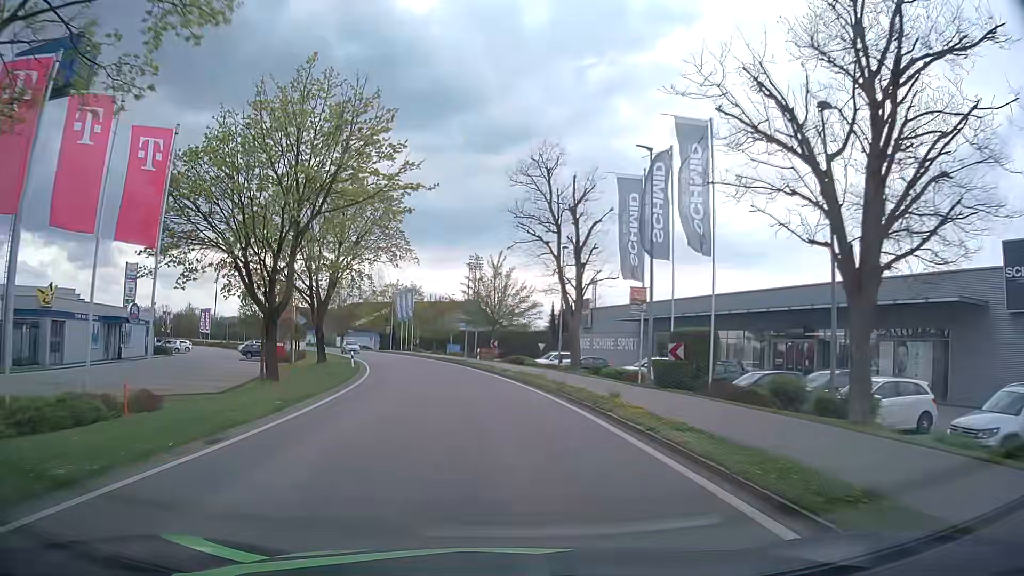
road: tertiary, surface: asphalt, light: Day
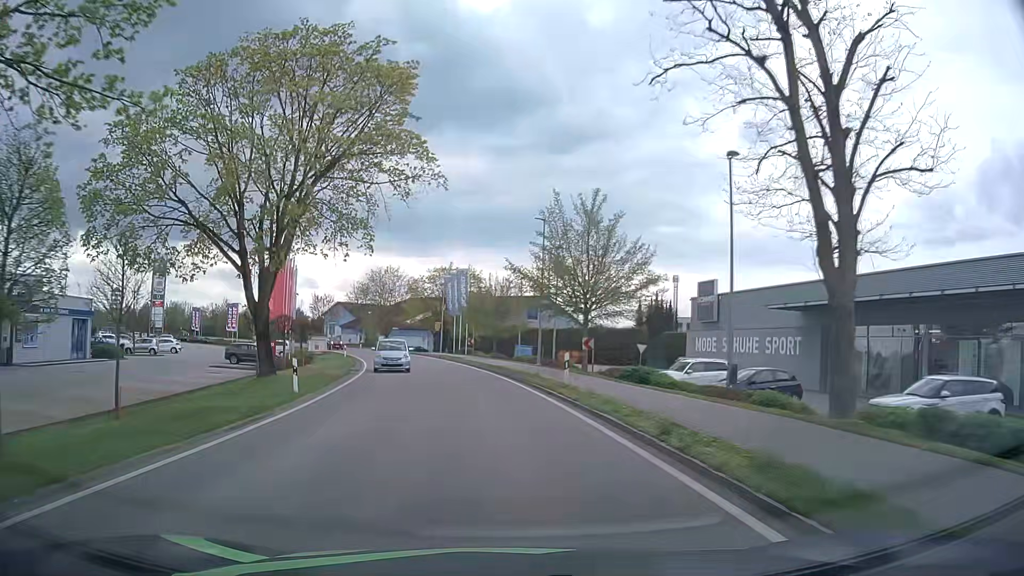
(-1.4, +21.5) m; -7°
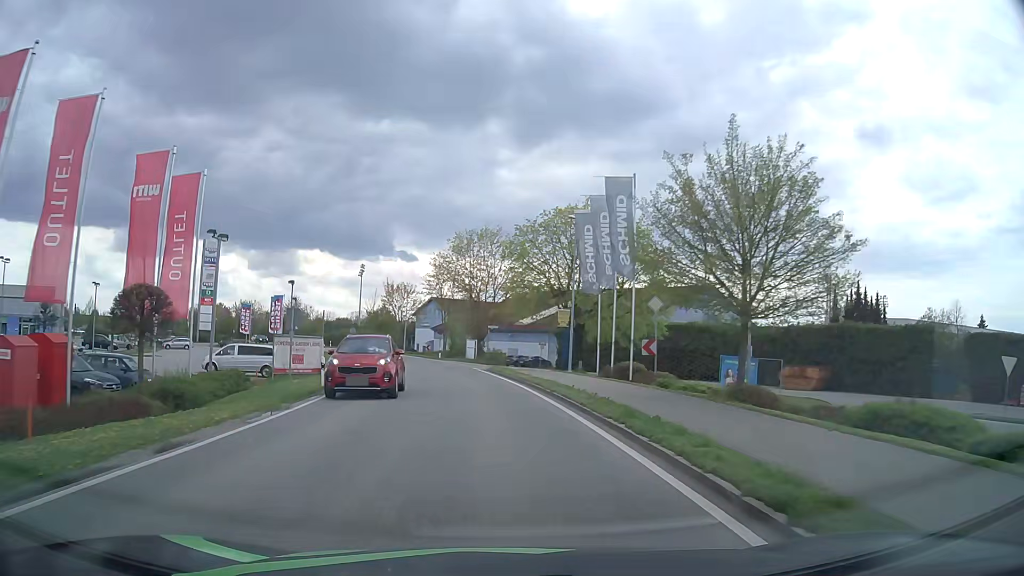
(-3.4, +36.0) m; -11°
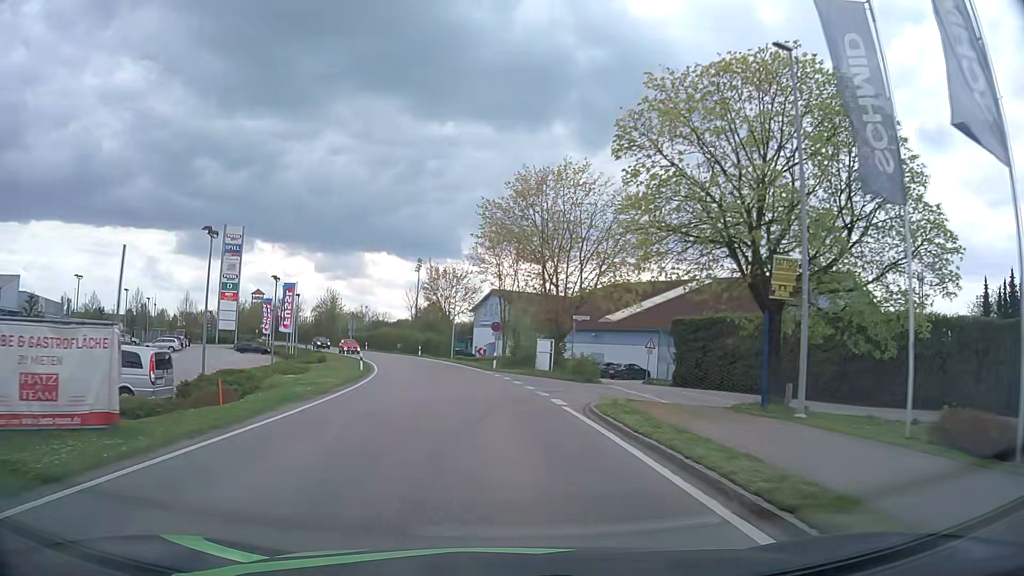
(-1.2, +21.8) m; -6°
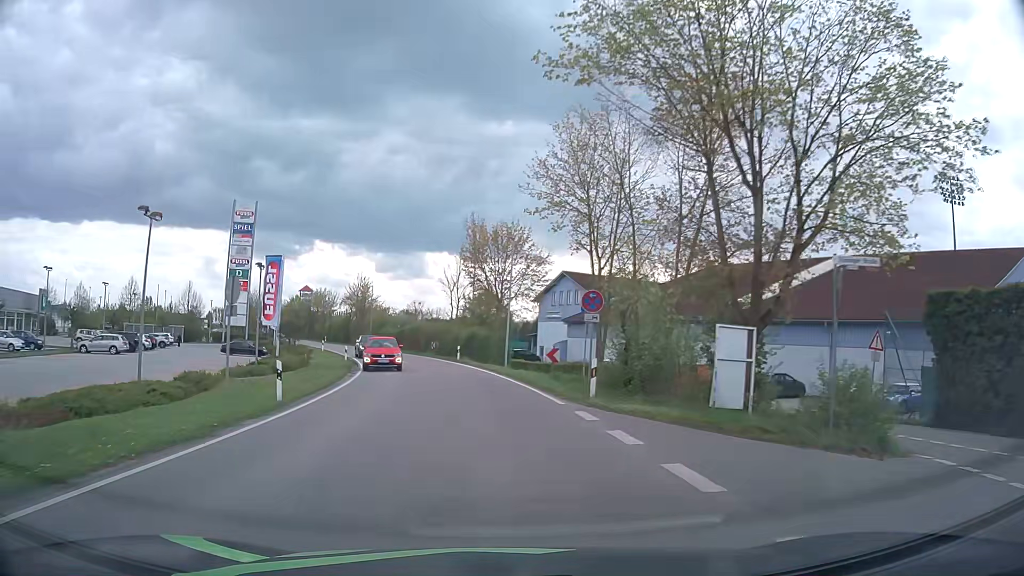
(-1.1, +21.9) m; -5°
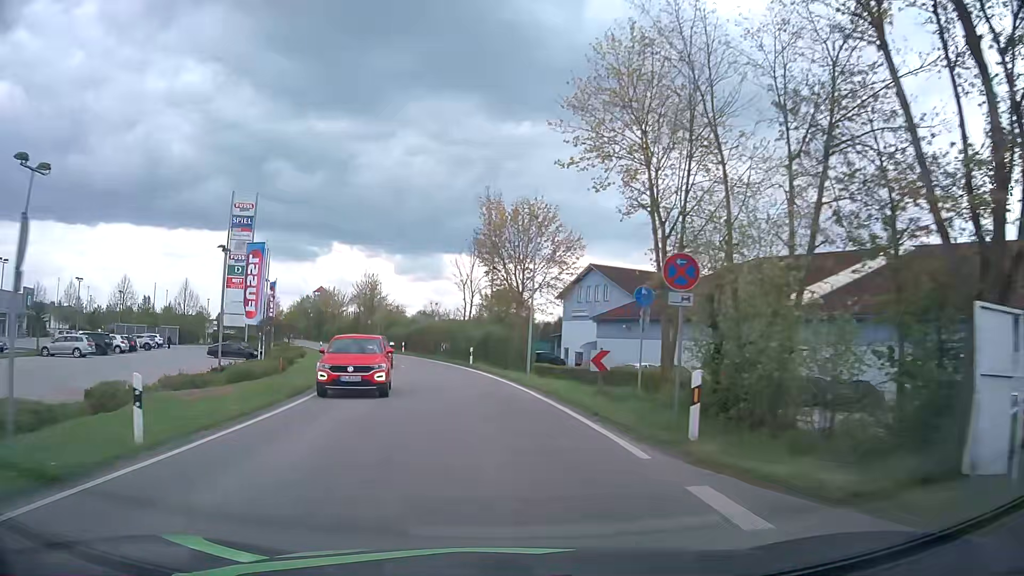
(-0.1, +7.4) m; -2°
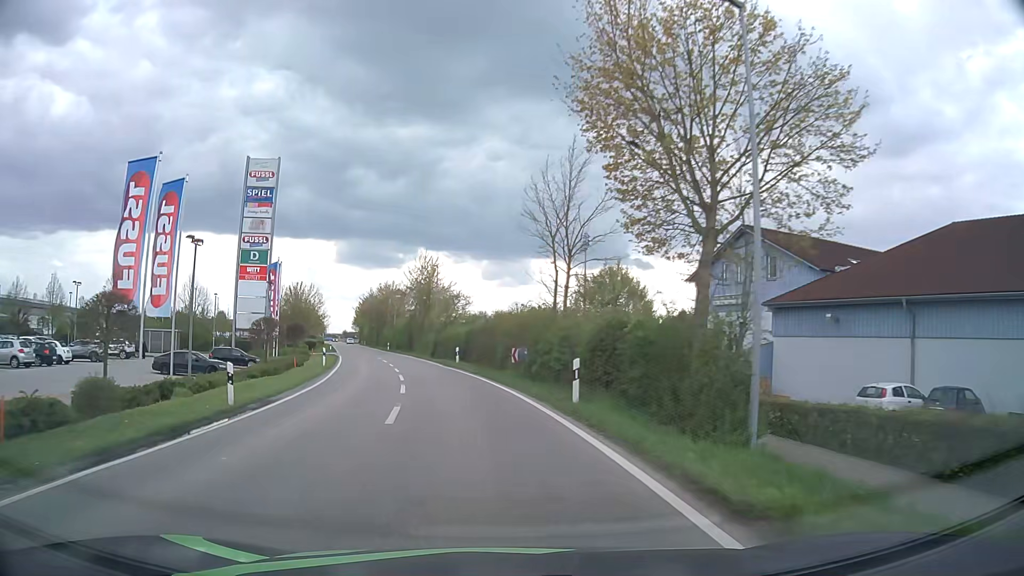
(-1.3, +22.5) m; -7°
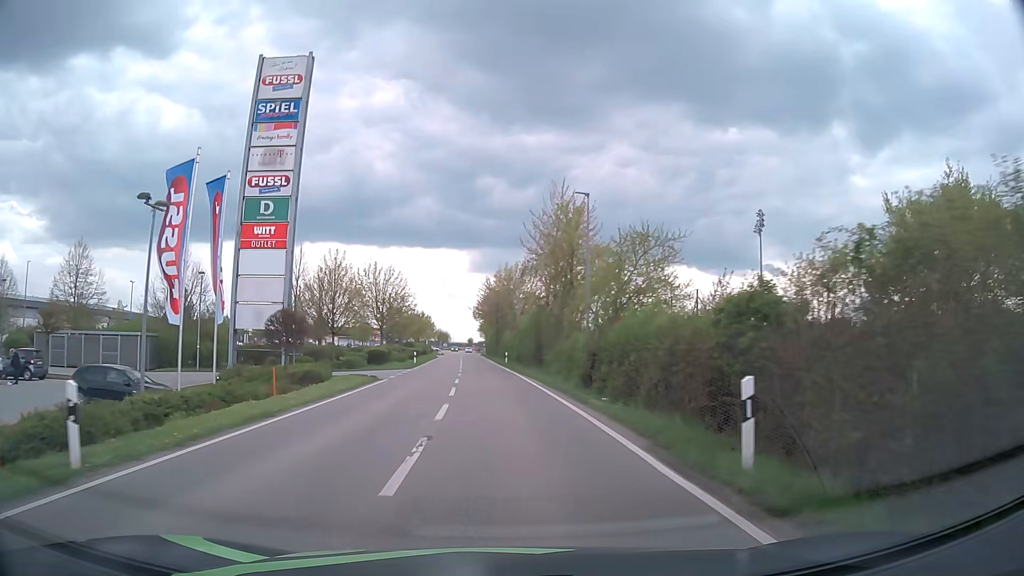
(-3.9, +30.3) m; -13°
(0, +10) (0, +20) (-1, +30) (-1, +40) (-2, +50) (-2, +60) (-3, +70) (-3, +80) (-4, +90) (-5, +100) m
